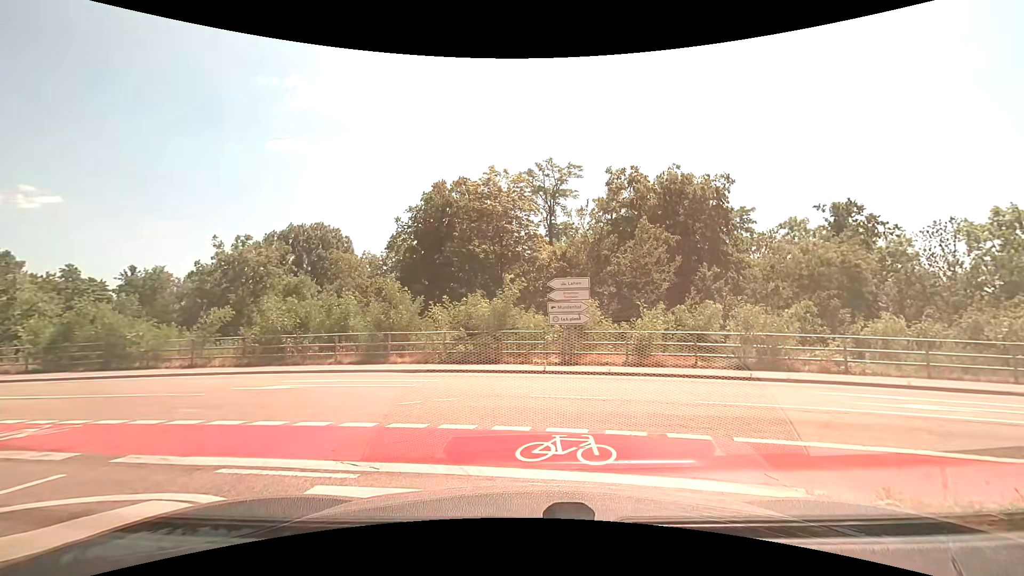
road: trunk_link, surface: asphalt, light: Day
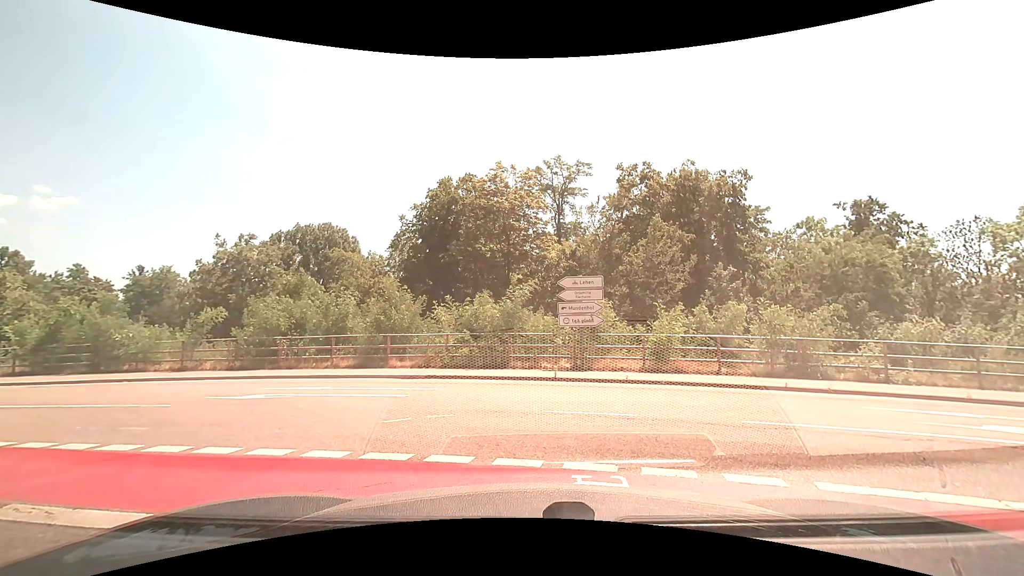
(0.0, +1.5) m; +1°
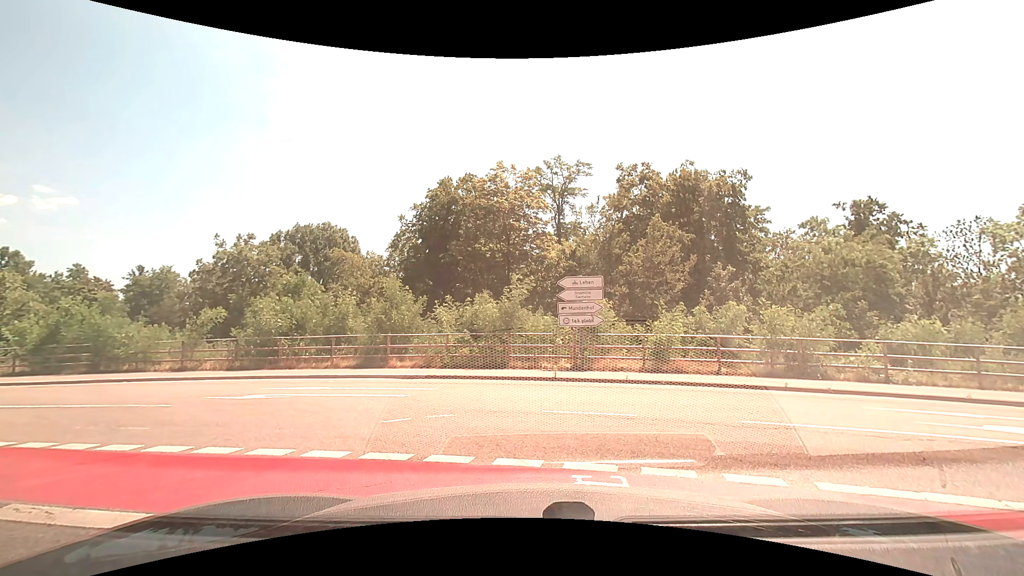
(0.0, 0.0) m; 0°
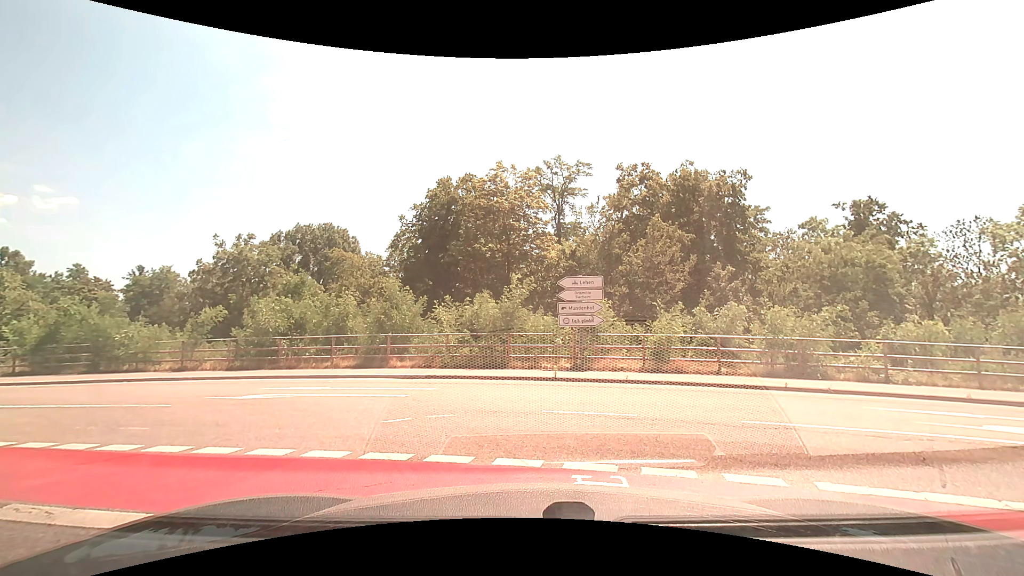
(0.0, 0.0) m; 0°
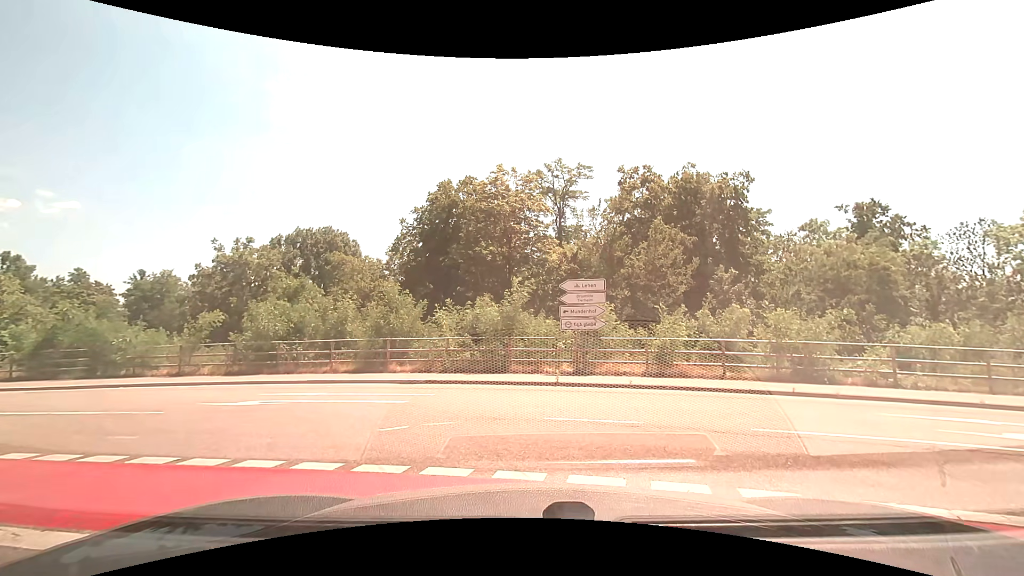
(0.0, +0.3) m; 0°
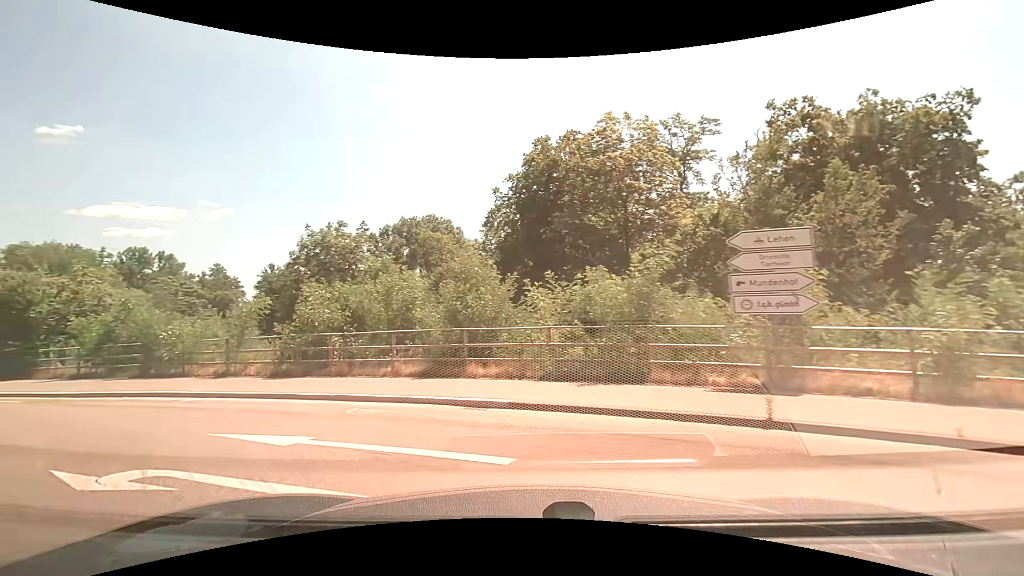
(-0.7, +7.1) m; -14°
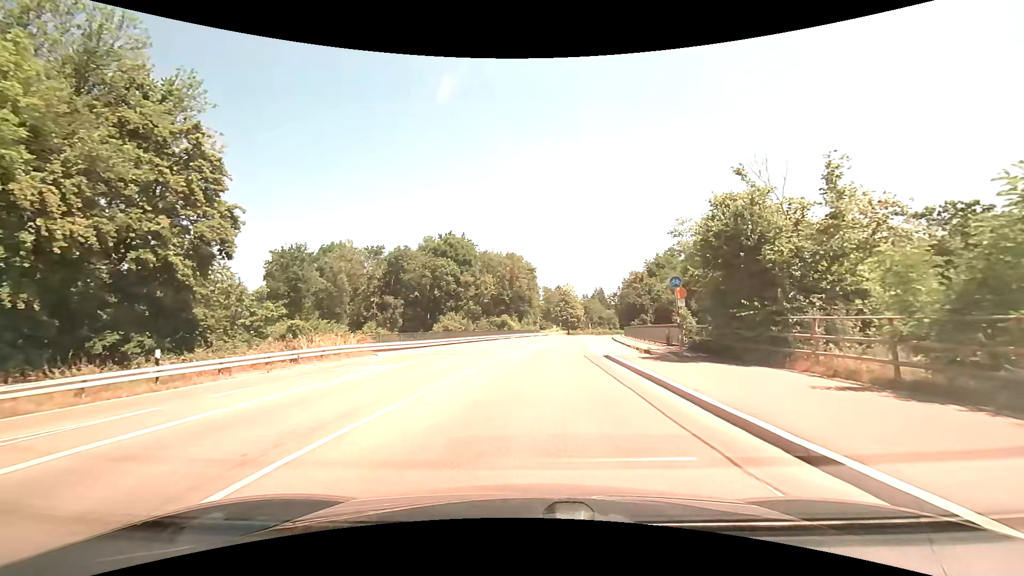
(-12.8, +13.1) m; -66°
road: tertiary
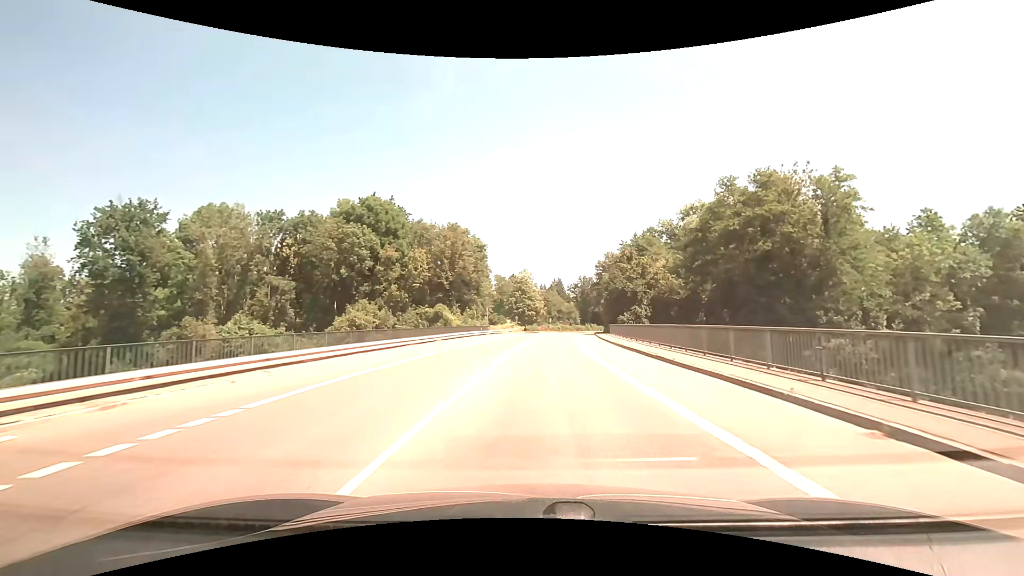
(+0.7, +24.5) m; +5°
(0, +10) (0, +20) (+1, +30) (+2, +40) (+3, +50) (+4, +60) (+5, +70) (+7, +80) (+8, +90) (+10, +99) m
